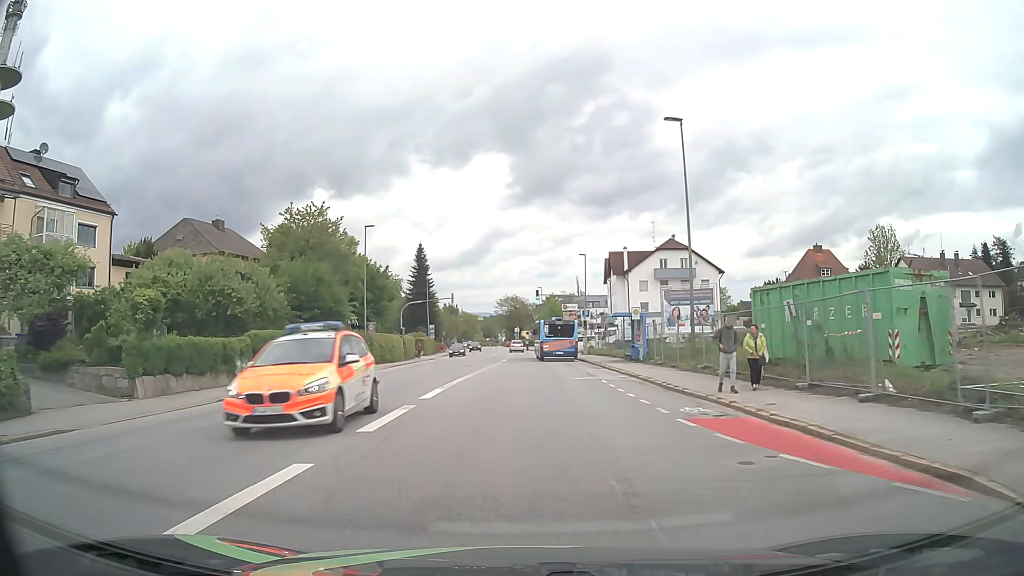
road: tertiary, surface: asphalt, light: Day
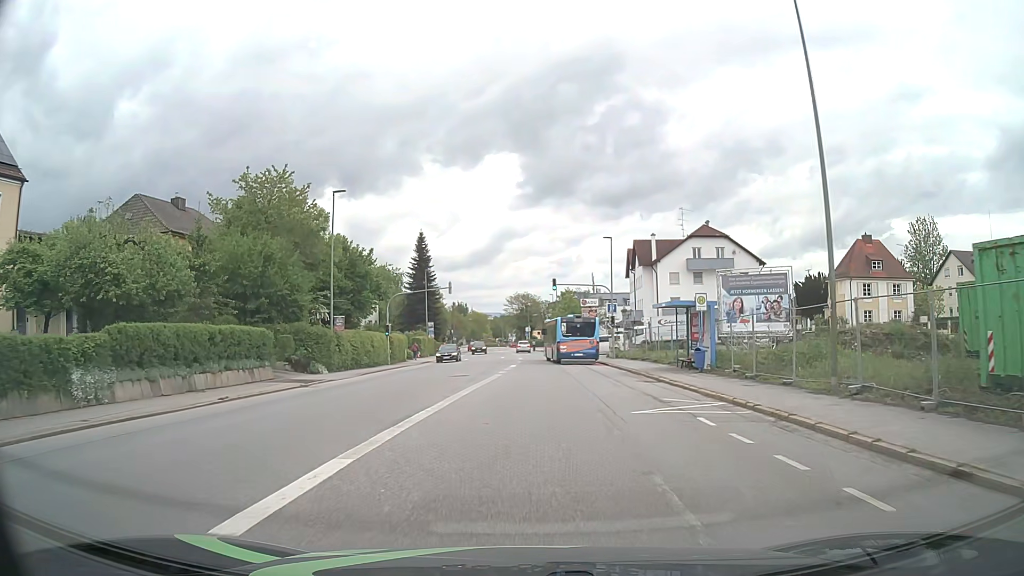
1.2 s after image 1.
(-0.2, +11.7) m; -1°
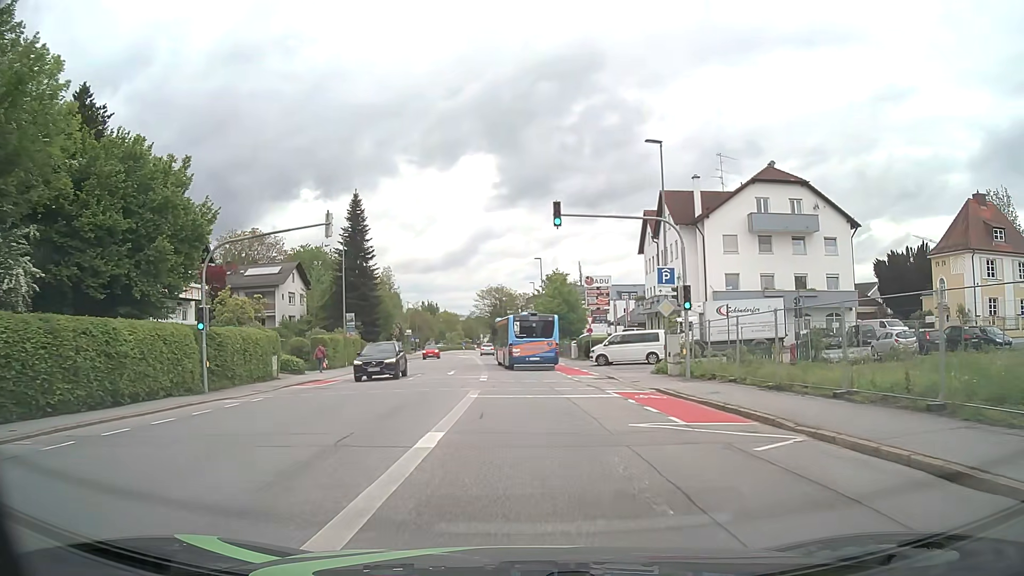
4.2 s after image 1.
(+0.4, +28.6) m; +2°
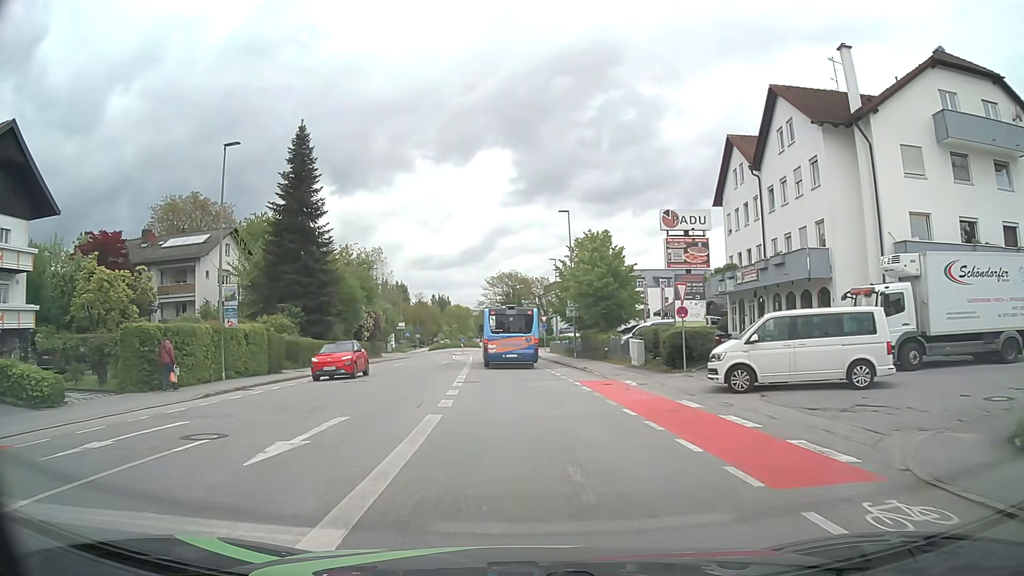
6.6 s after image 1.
(-0.2, +24.0) m; -2°
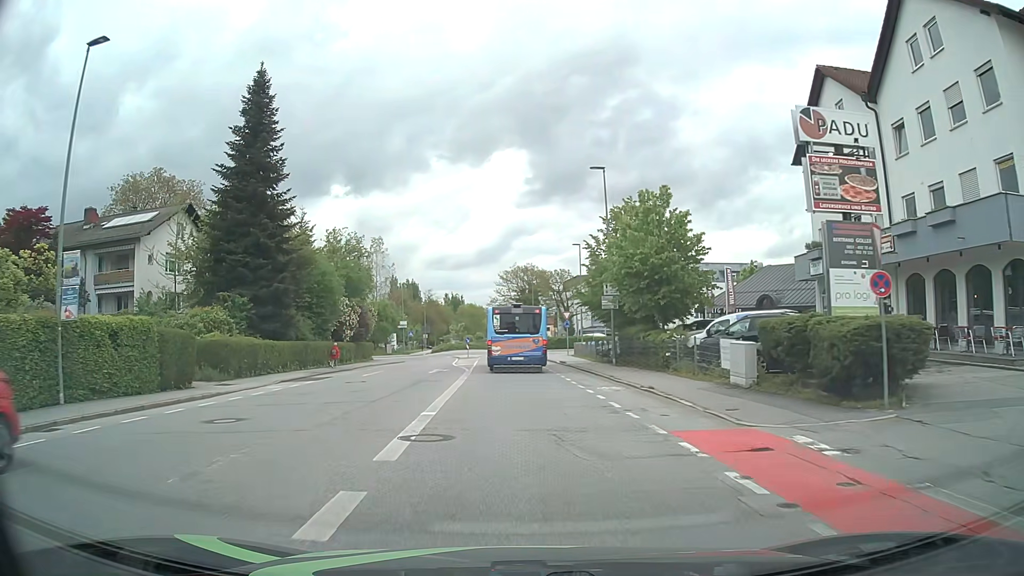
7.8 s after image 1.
(-0.2, +12.3) m; -2°
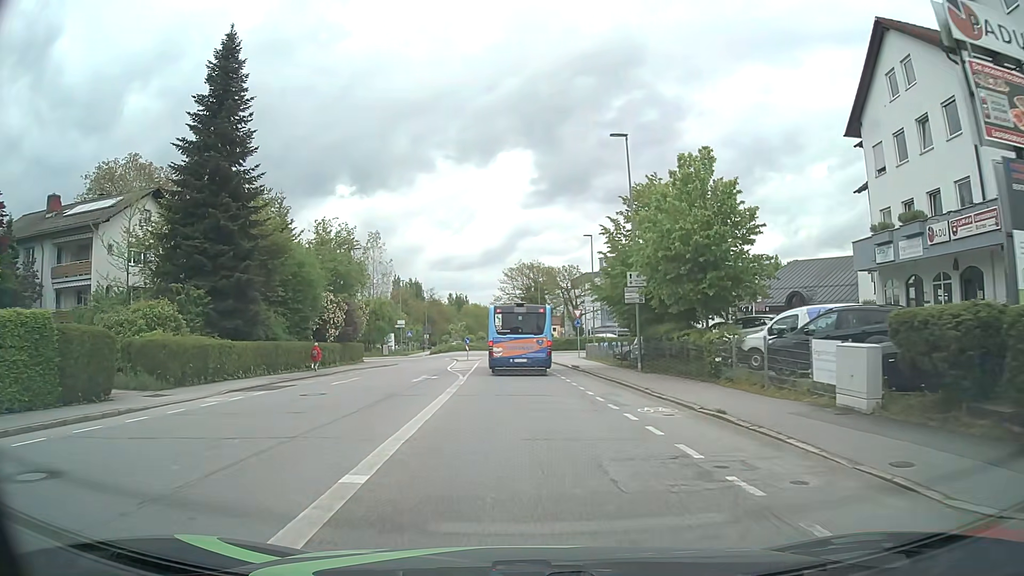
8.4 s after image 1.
(0.0, +5.9) m; -1°
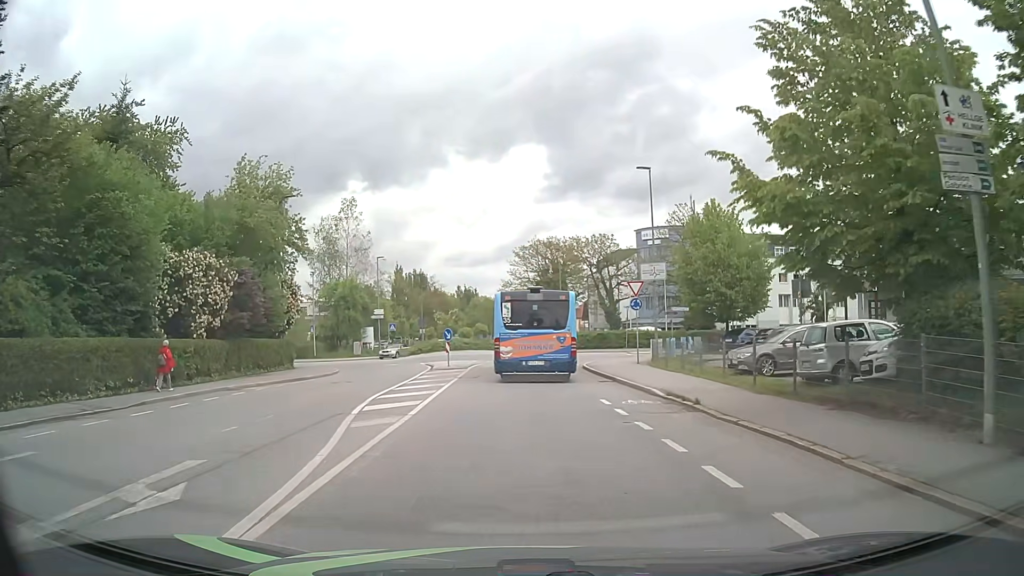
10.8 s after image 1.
(+0.1, +21.6) m; 0°
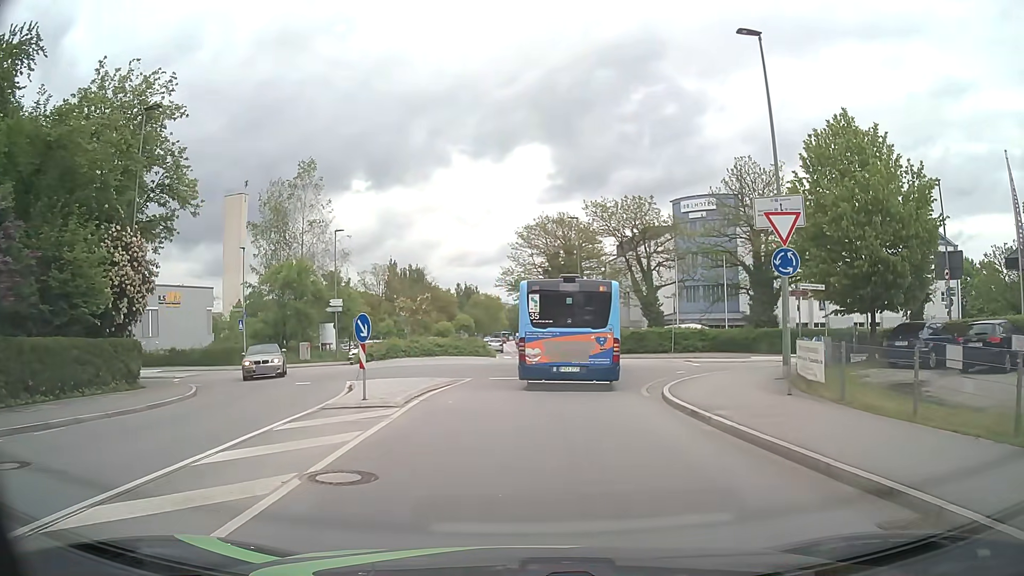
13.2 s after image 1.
(-0.1, +17.2) m; -1°
(0, +10) (+2, +20) (+3, +30) (+3, +40) (0, +49) (-1, +59) (-2, +69) (-2, +79) (-3, +89) (-3, +99) m
